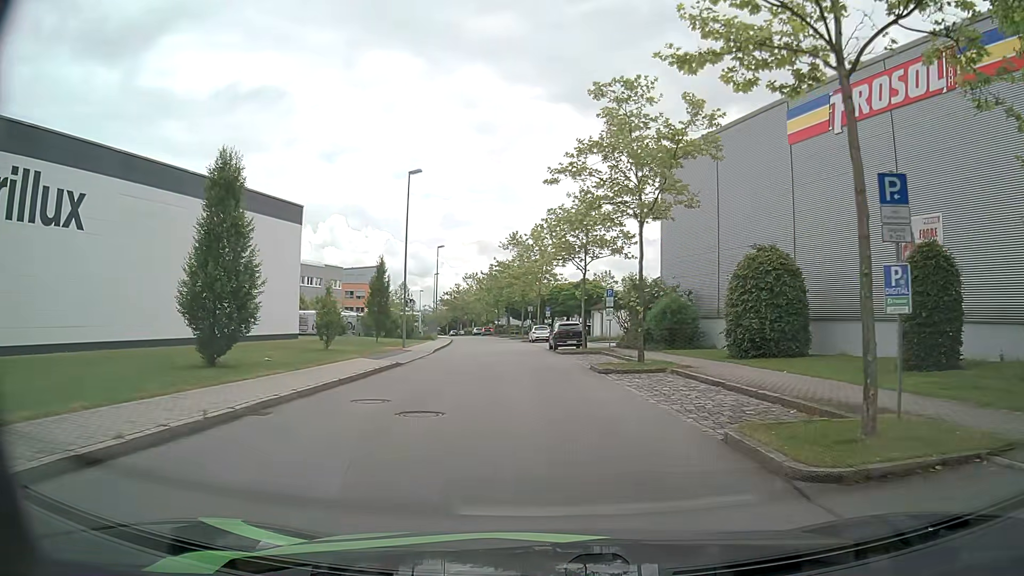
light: Day
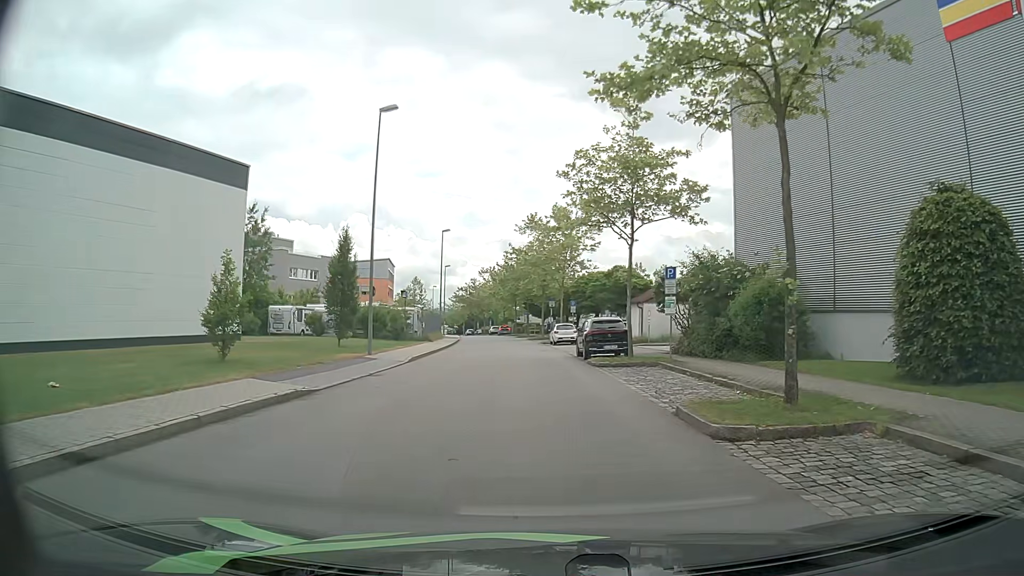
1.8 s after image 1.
(-0.1, +11.7) m; -2°
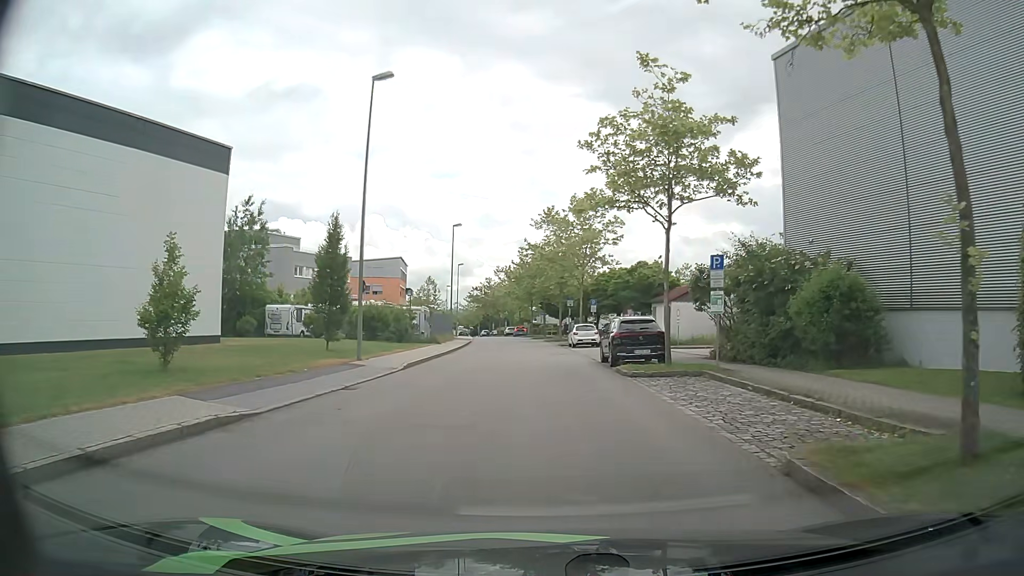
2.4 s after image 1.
(-0.1, +4.0) m; -3°
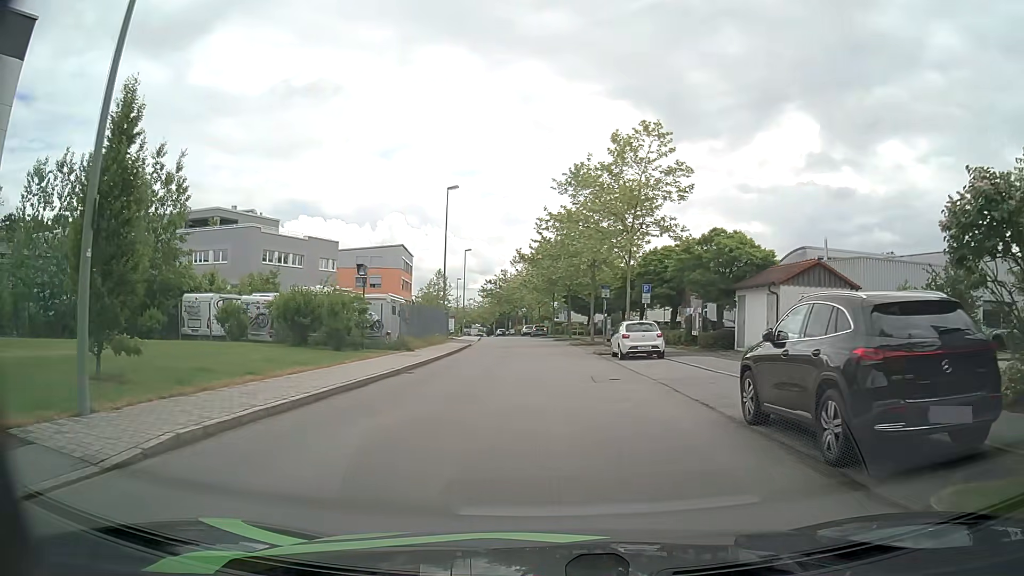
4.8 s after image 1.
(-0.1, +15.9) m; -2°
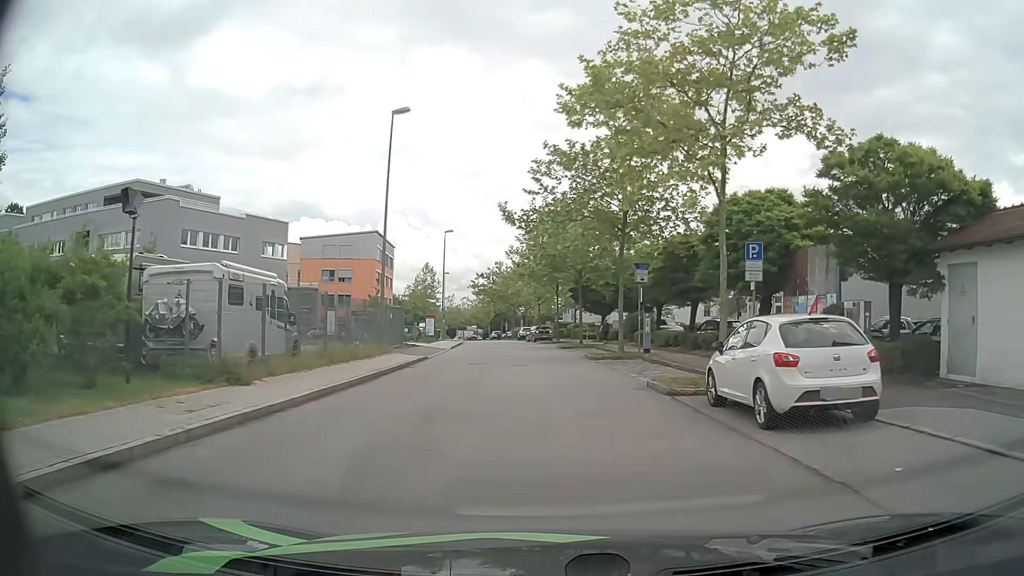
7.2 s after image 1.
(+0.1, +16.9) m; +2°
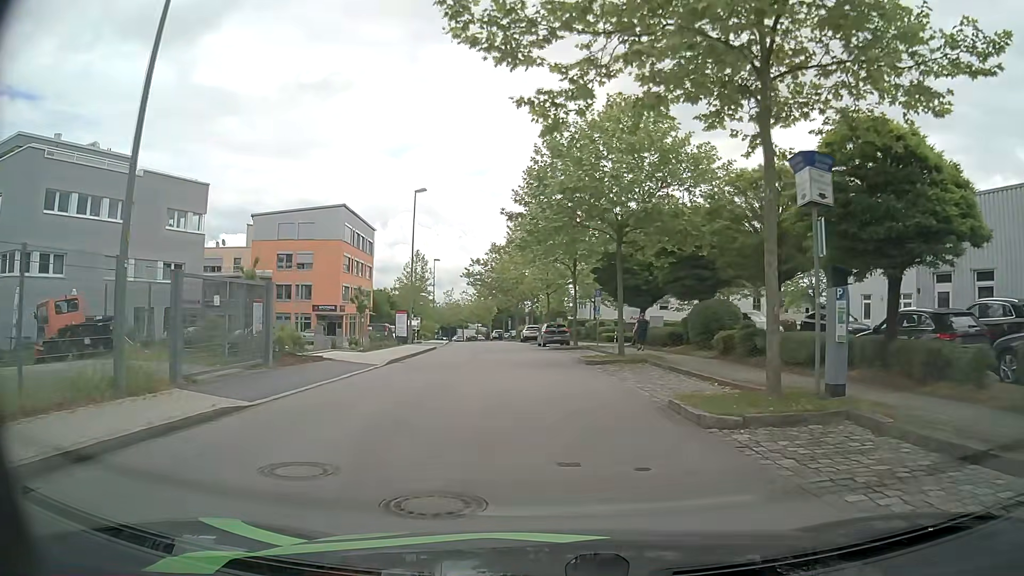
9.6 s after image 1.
(-0.2, +18.3) m; -1°
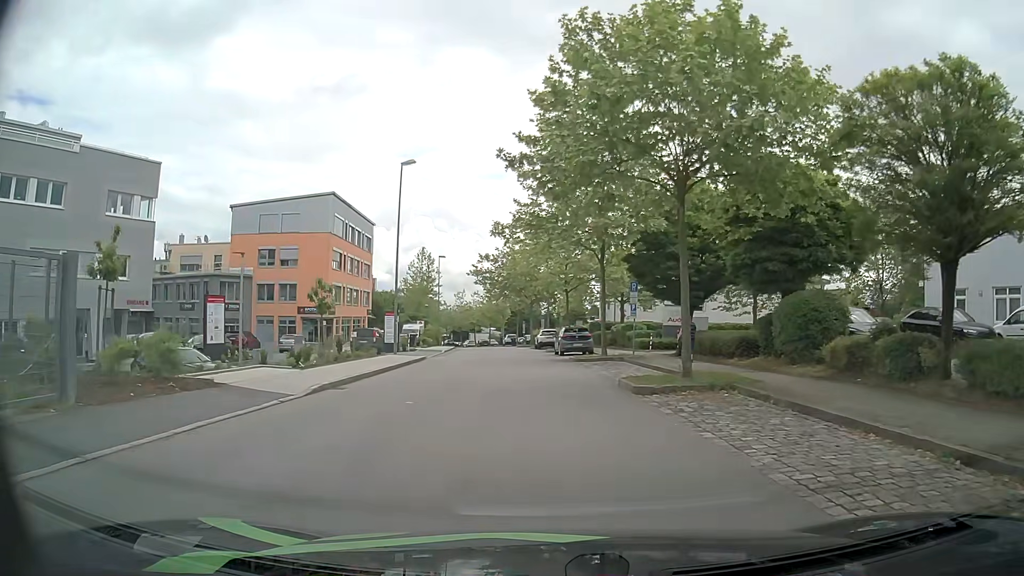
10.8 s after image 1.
(-0.1, +8.8) m; -1°
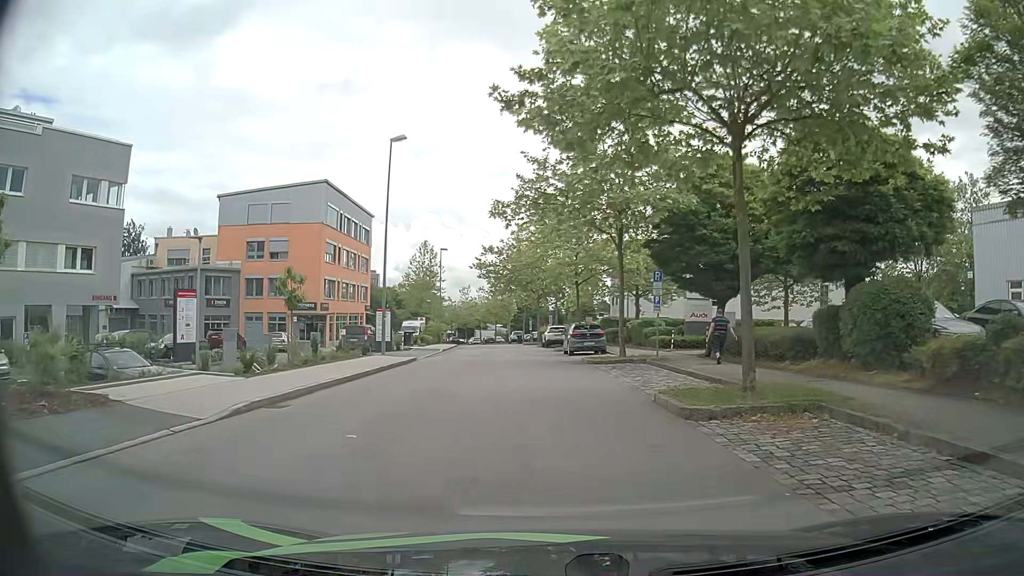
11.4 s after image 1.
(-0.1, +4.1) m; -2°
(0, +10) (0, +20) (-1, +30) (-1, +40) (-2, +50) (-3, +60) (-3, +70) (-5, +80) (-7, +90) (-9, +99) m
